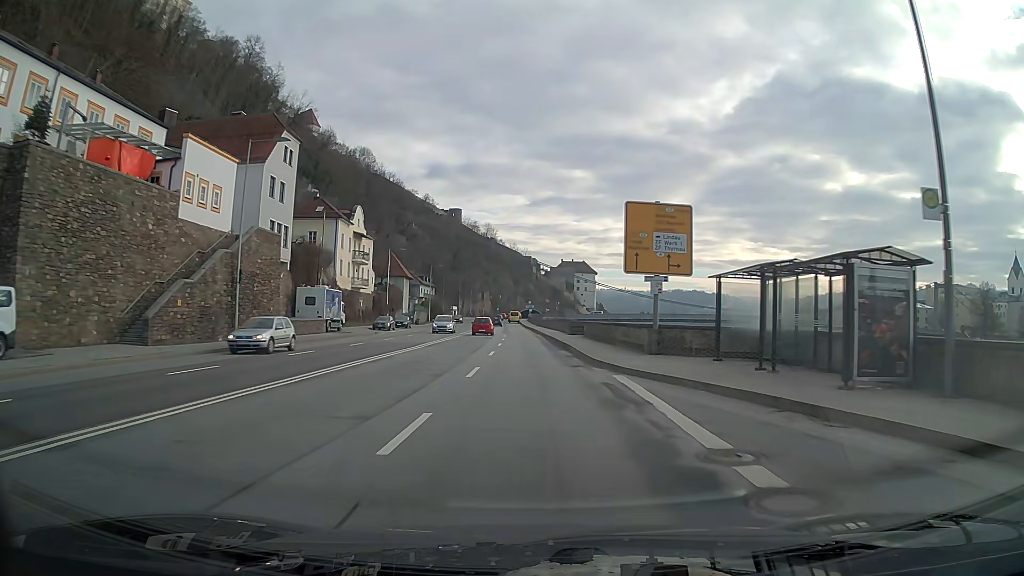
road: primary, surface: asphalt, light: Day
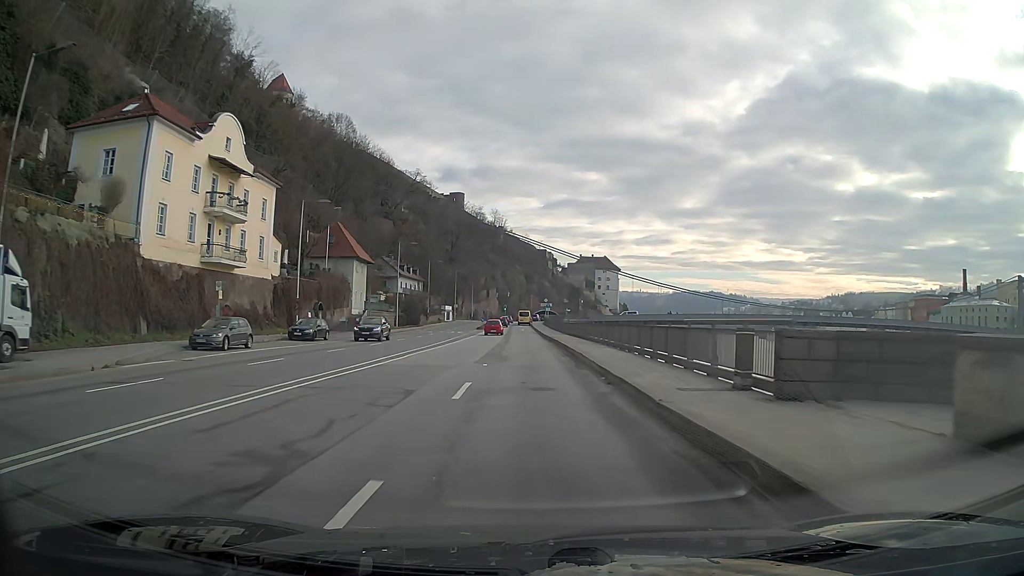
(-0.4, +40.0) m; -1°
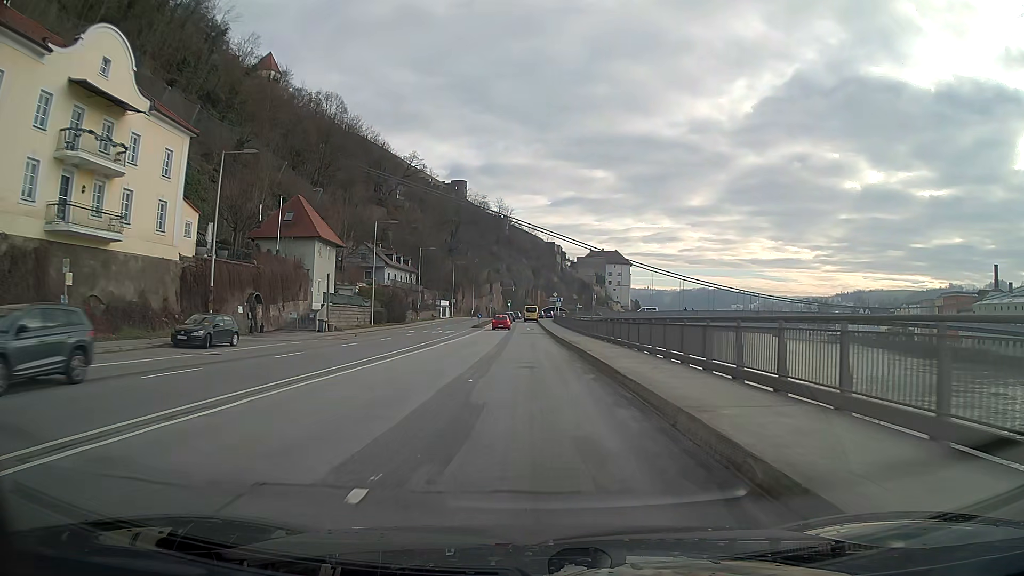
(-0.1, +15.7) m; -1°
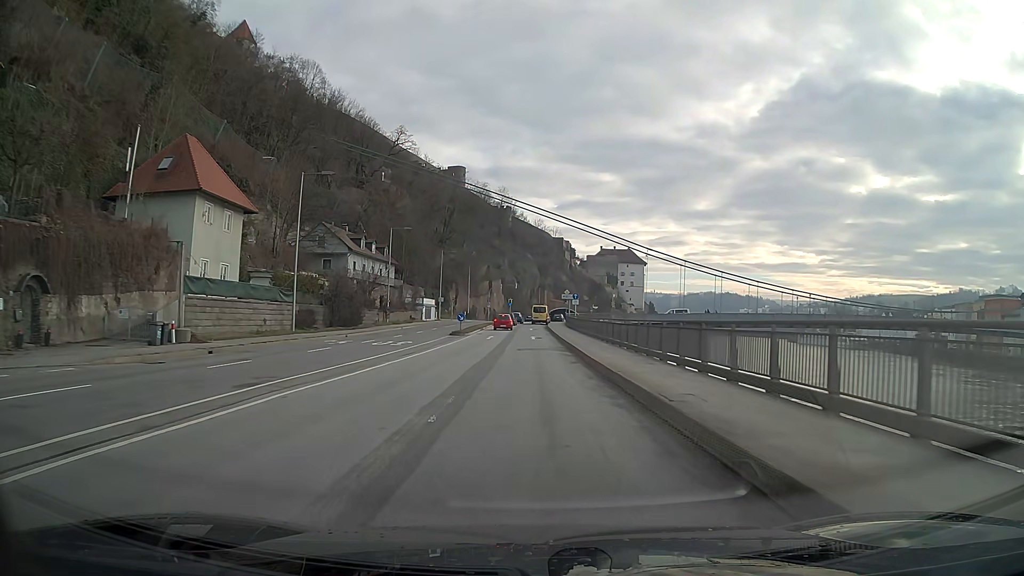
(-0.1, +23.2) m; 0°
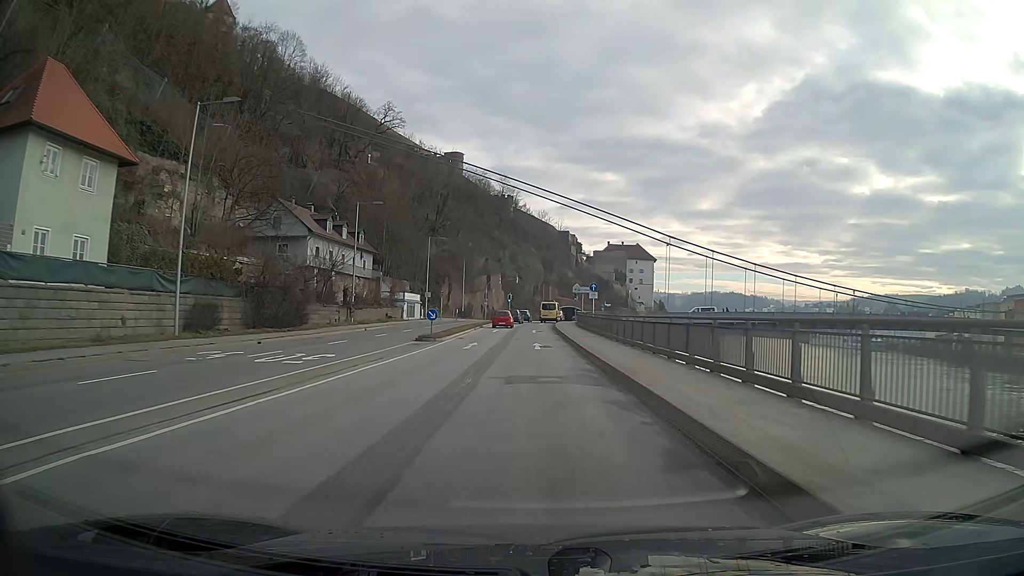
(0.0, +15.3) m; 0°
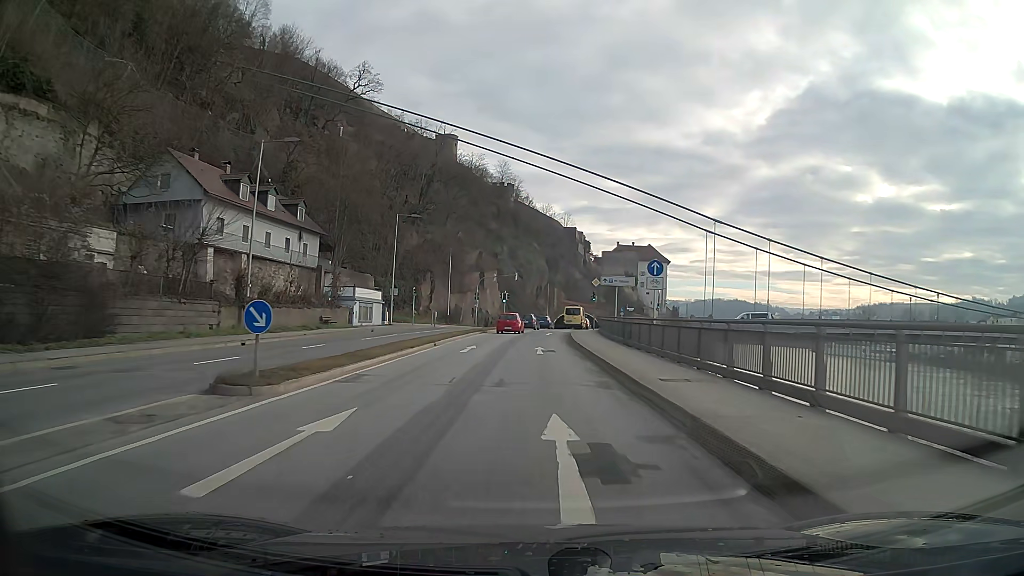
(0.0, +22.0) m; 0°
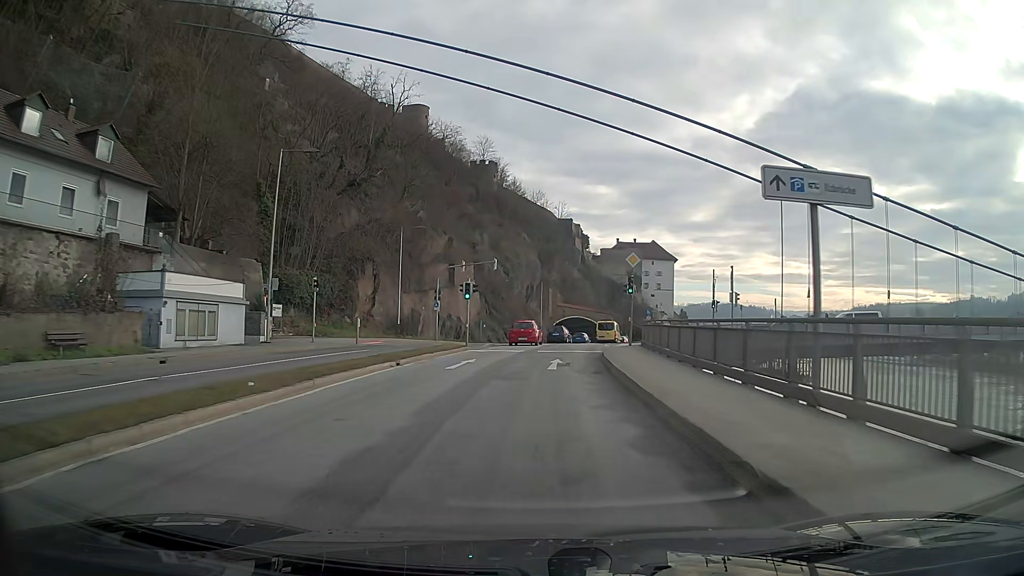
(+0.2, +27.7) m; +1°
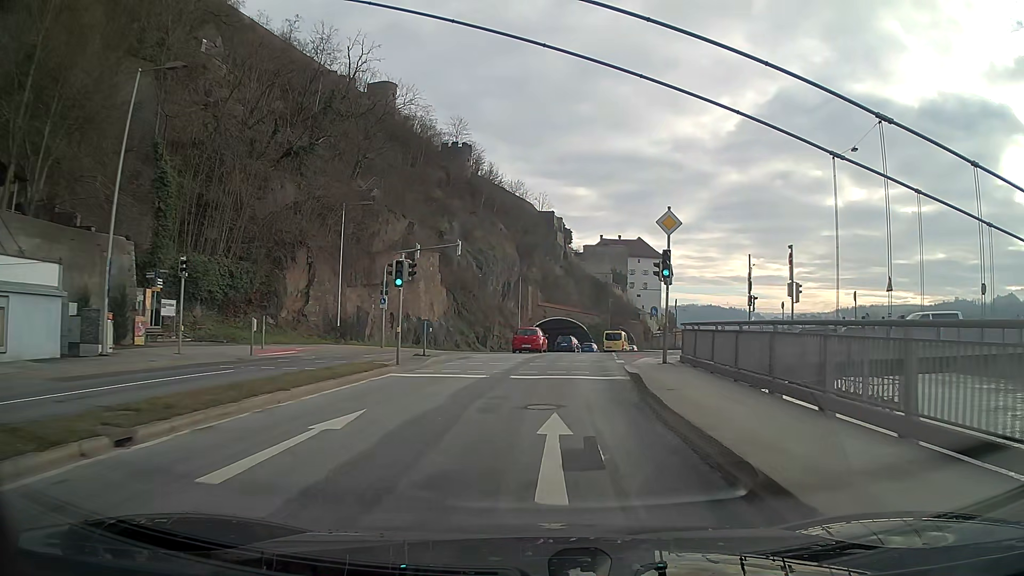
(+0.2, +13.3) m; +2°
(0, +10) (+1, +20) (+1, +30) (+3, +40) (+4, +50) (+6, +60) (+8, +69) (+11, +79) (+13, +89) (+16, +98) m
